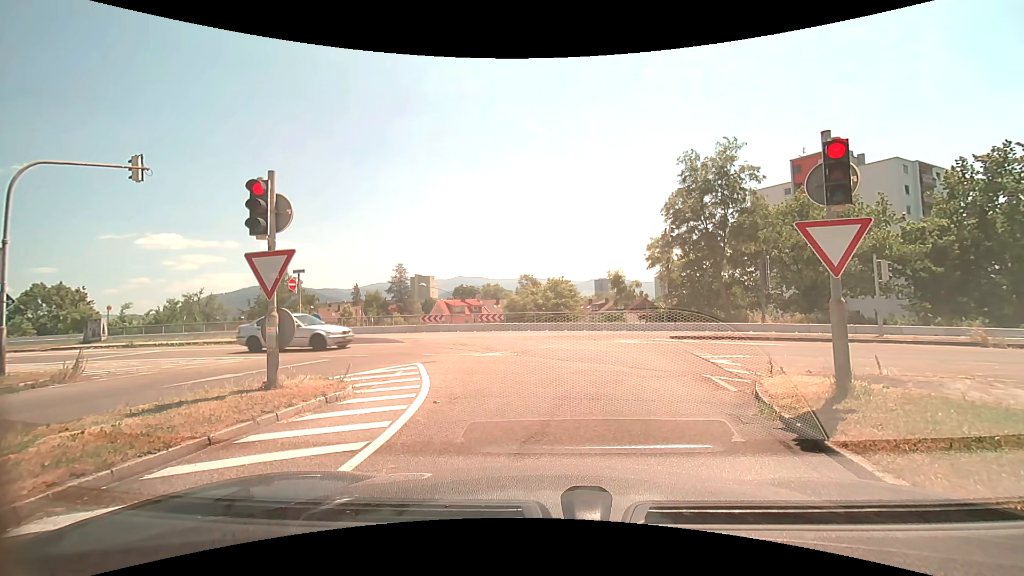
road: trunk_link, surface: asphalt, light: Day
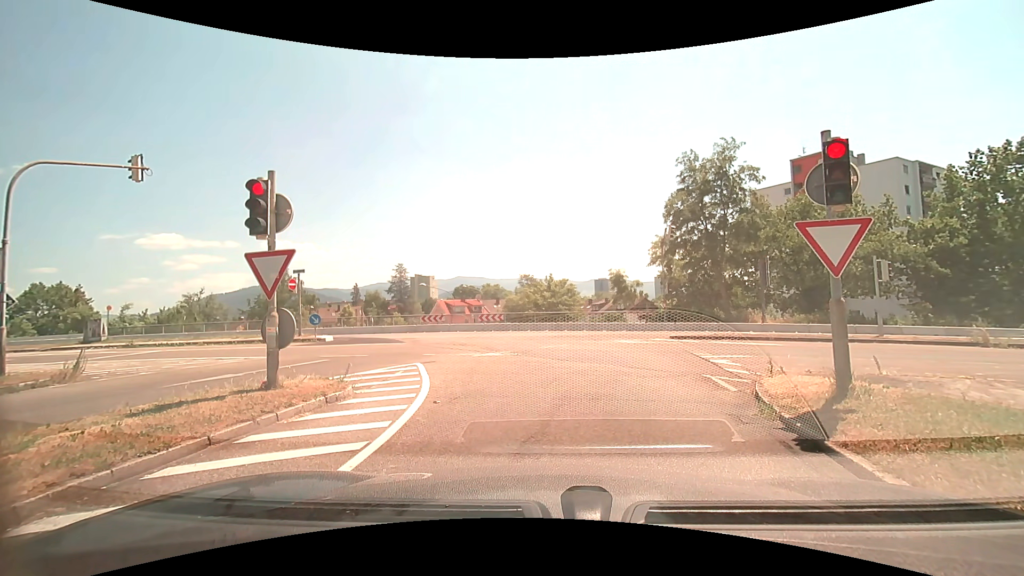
(0.0, 0.0) m; 0°
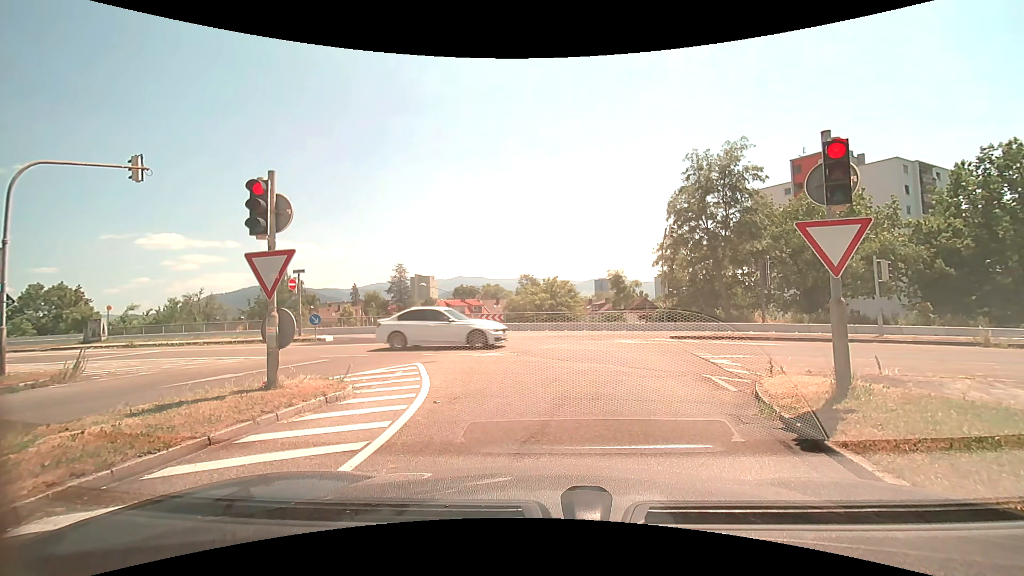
(0.0, 0.0) m; 0°
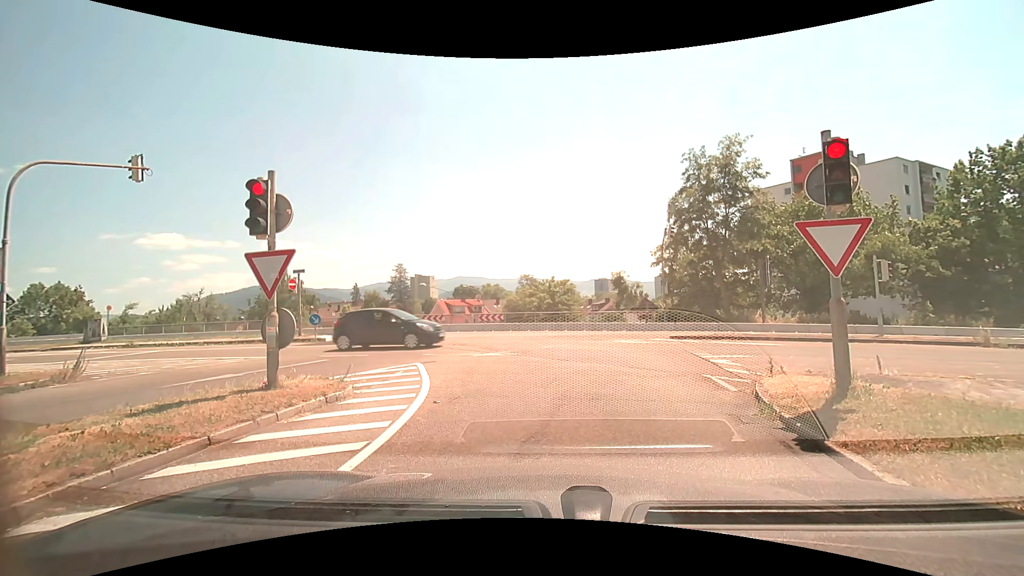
(0.0, 0.0) m; 0°
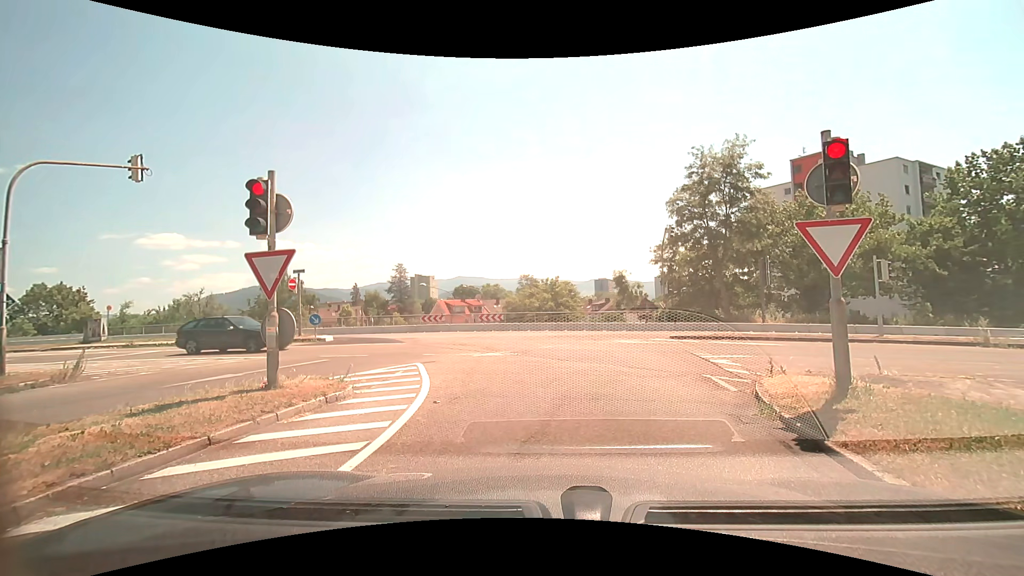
(0.0, 0.0) m; 0°
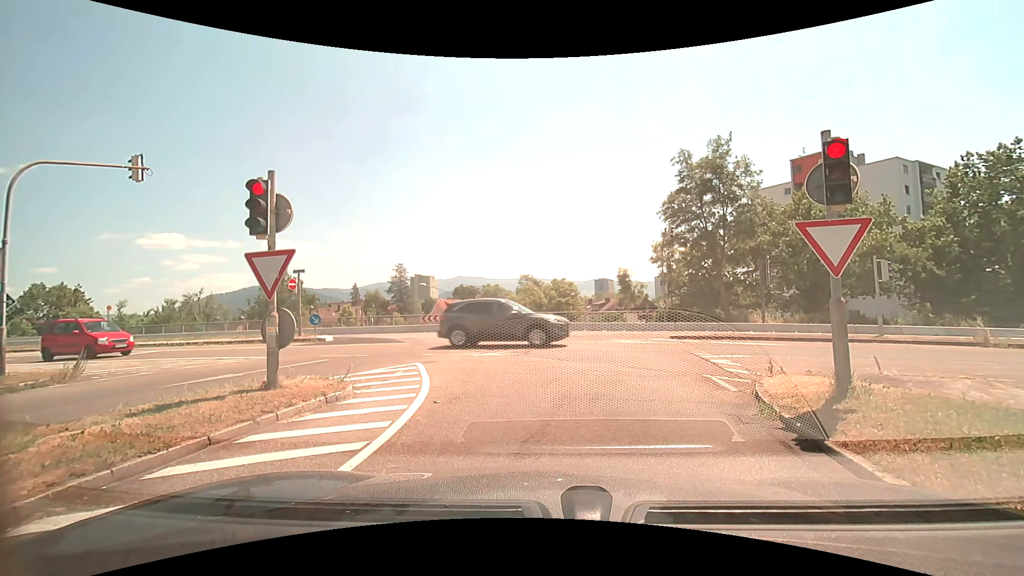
(0.0, 0.0) m; 0°
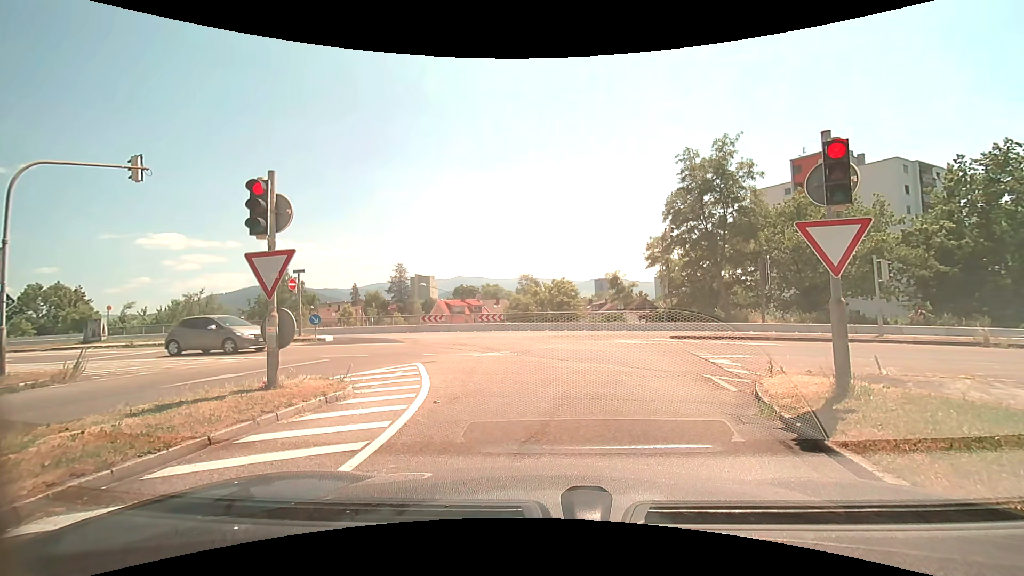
(0.0, 0.0) m; 0°
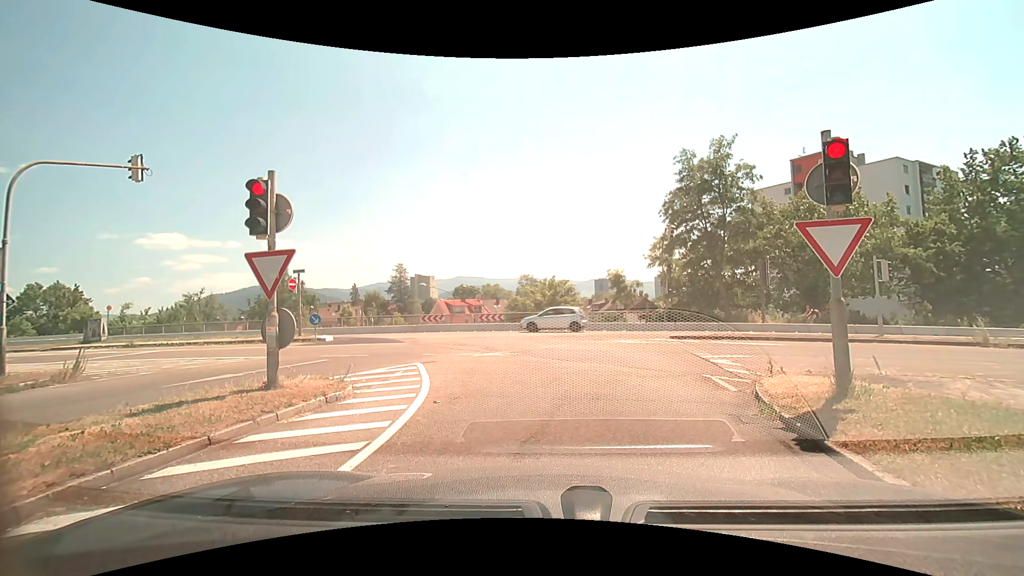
(0.0, 0.0) m; 0°
(0, +10) (-2, +20) (-7, +29) (-15, +33) (-25, +35) (-35, +37) (-45, +38) (-55, +39) (-65, +40) (-75, +42) m
